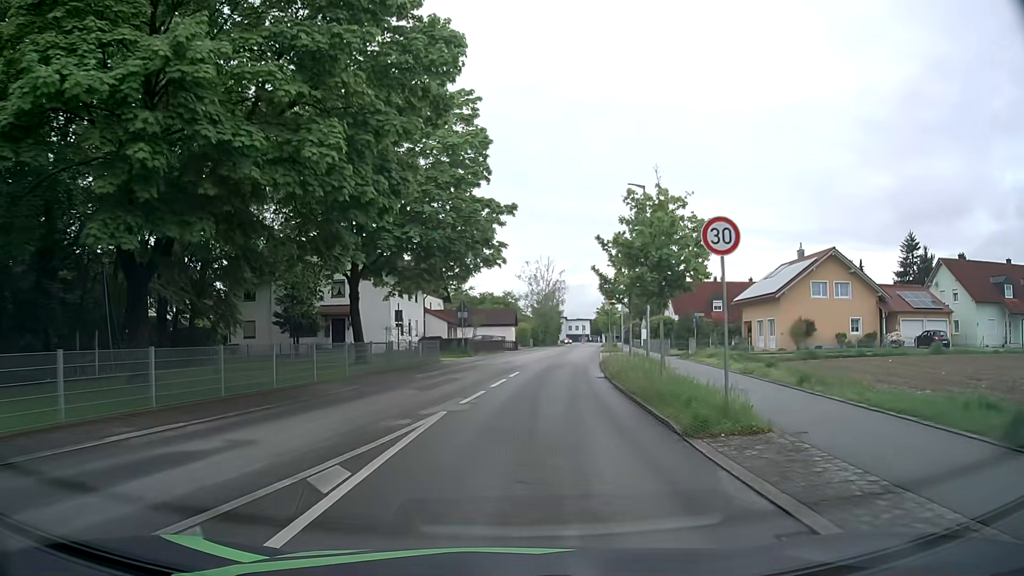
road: unclassified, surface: asphalt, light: Day
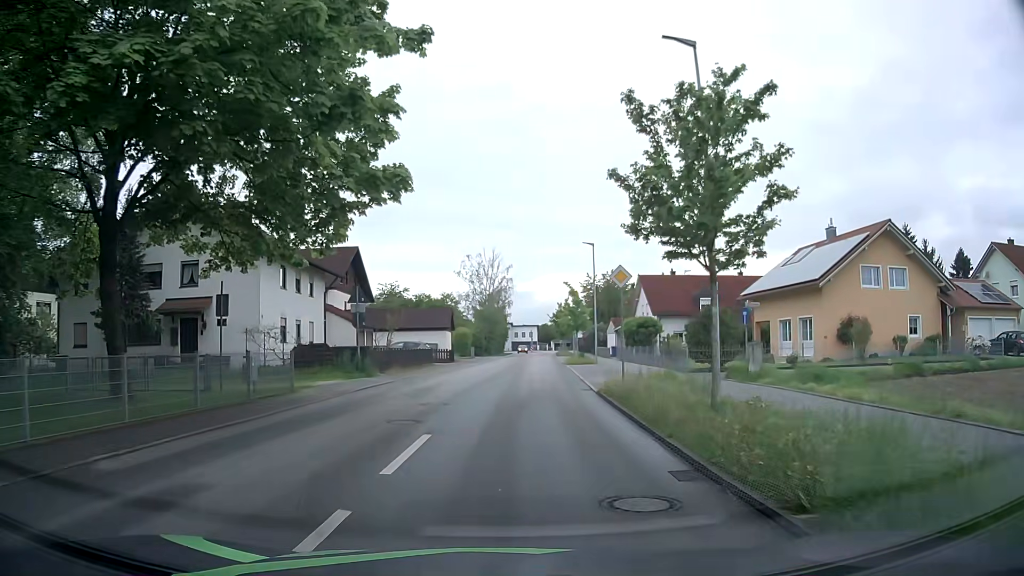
(+0.6, +15.9) m; +5°
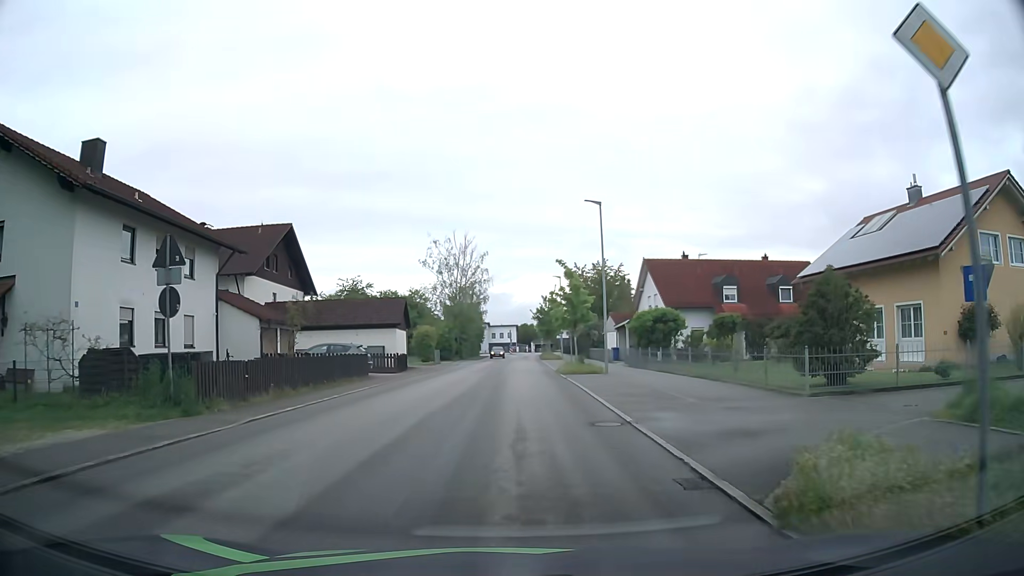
(+0.3, +13.5) m; +2°
(0, +10) (0, +20) (0, +30) (0, +40) (+1, +50) (+1, +60) (+1, +70) (+1, +80) (+2, +90) (+2, +100) m
